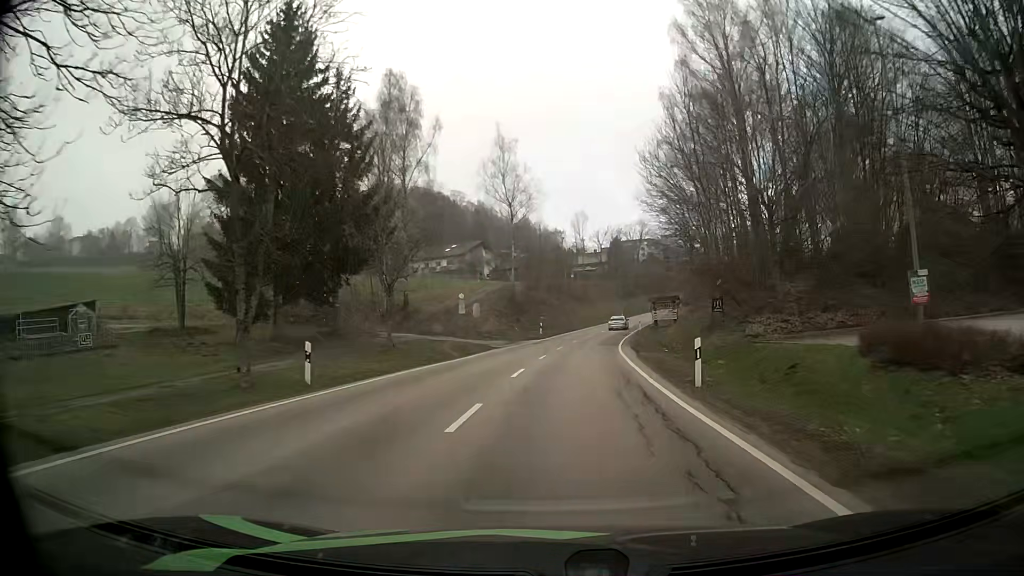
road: secondary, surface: asphalt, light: Day
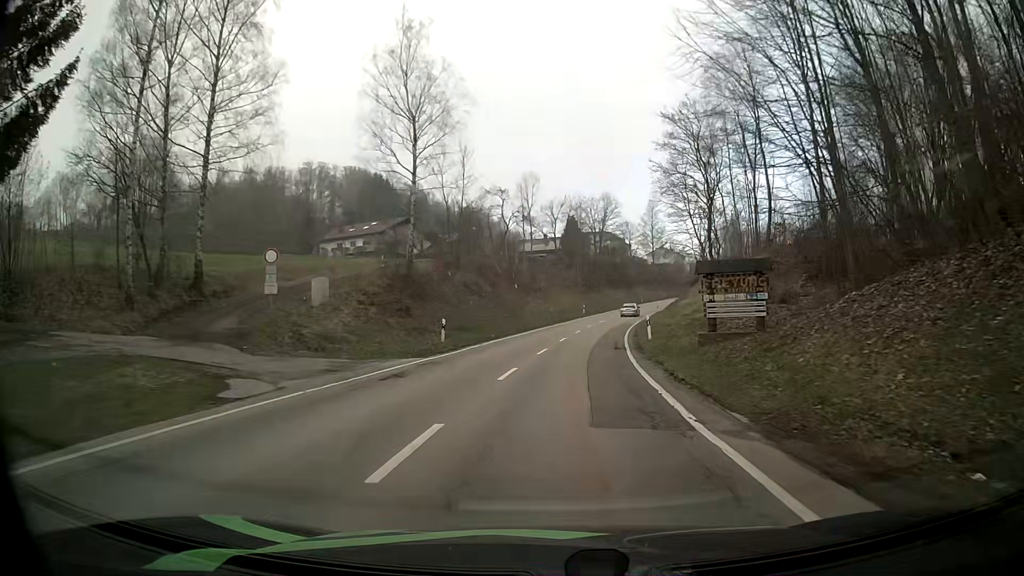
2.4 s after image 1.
(+1.2, +29.8) m; +4°
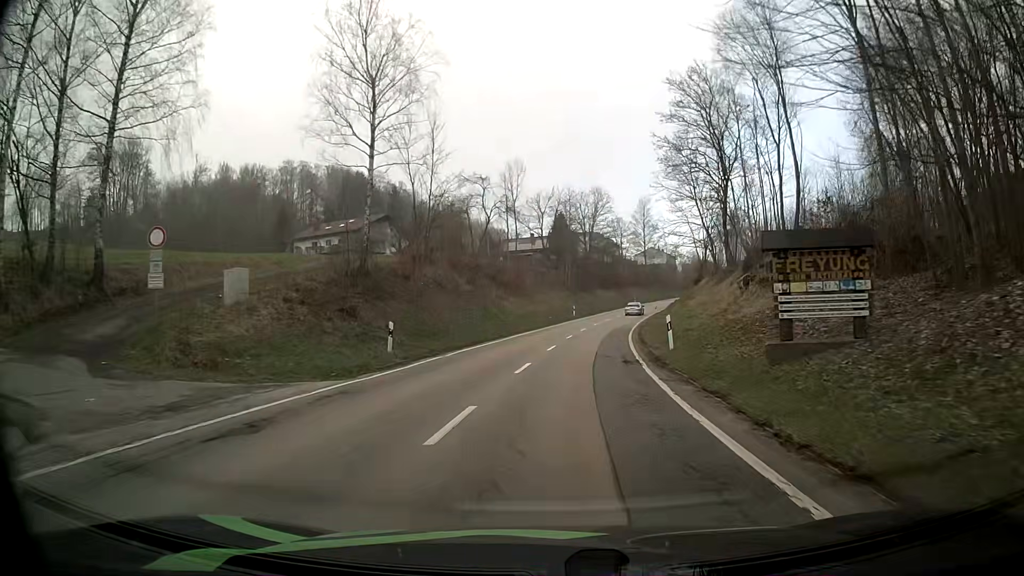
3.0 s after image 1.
(+0.1, +7.4) m; +2°
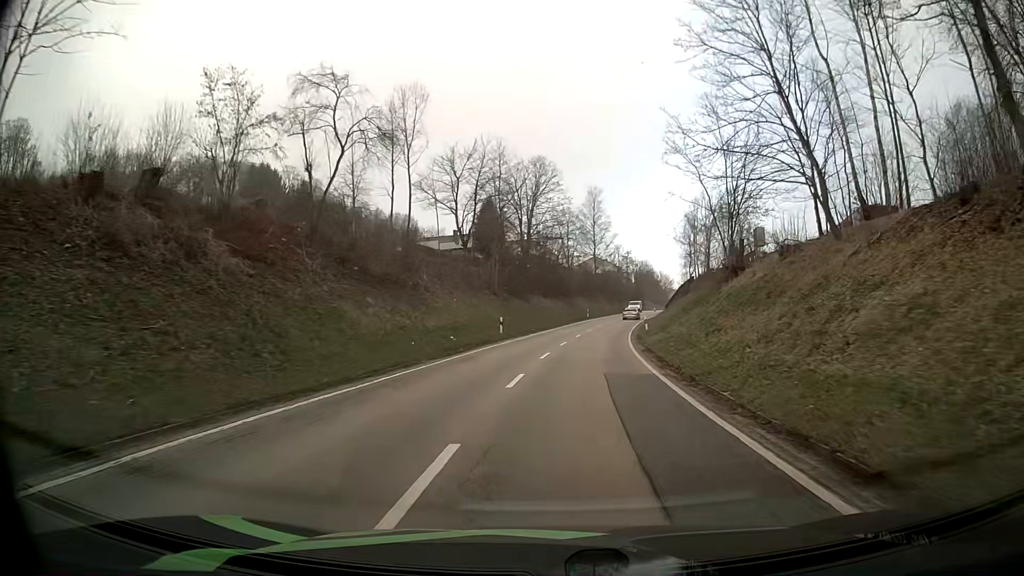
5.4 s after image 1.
(+1.2, +29.9) m; +5°
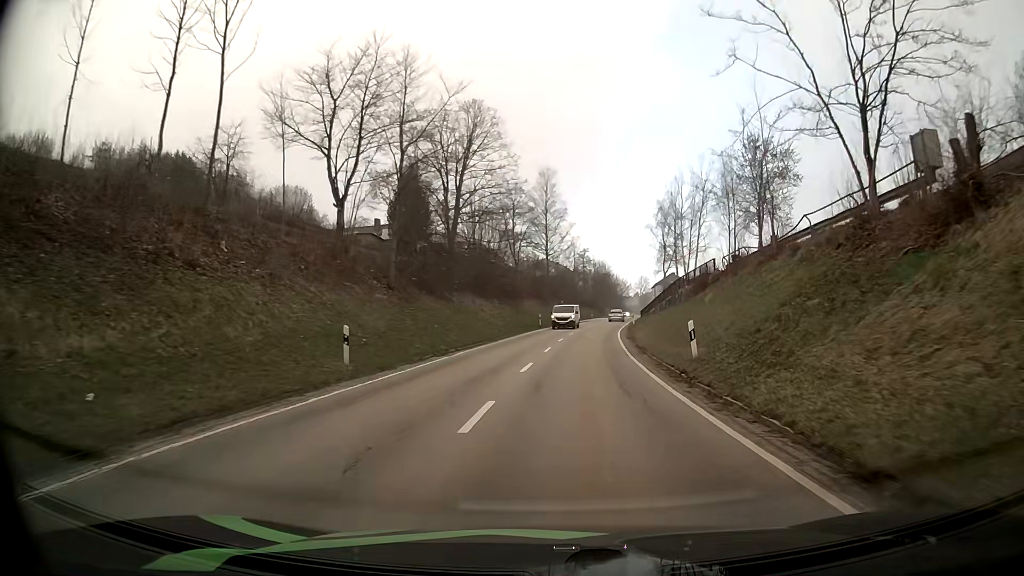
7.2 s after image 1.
(+0.8, +23.0) m; +4°
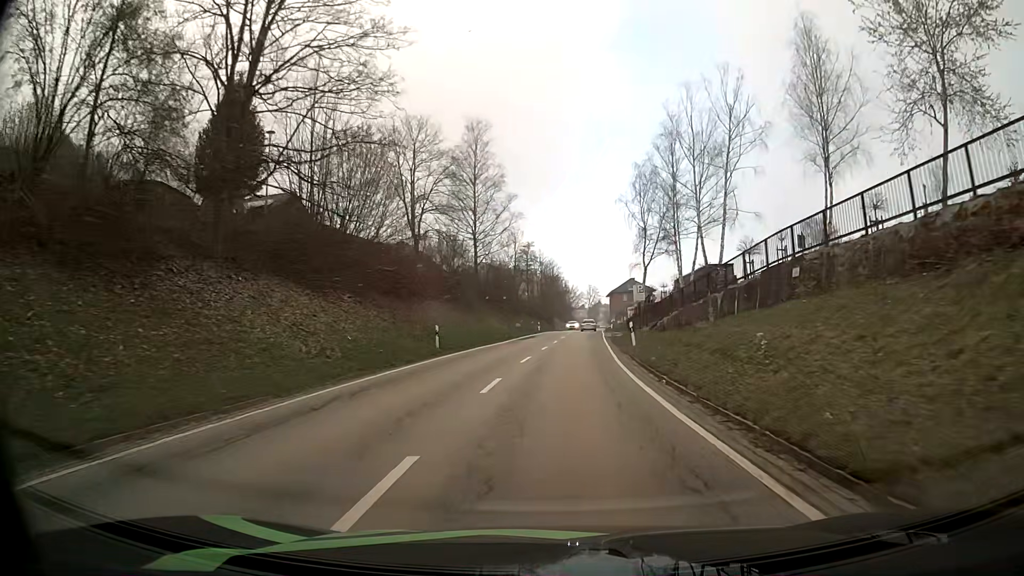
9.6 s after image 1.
(+1.4, +31.6) m; +4°
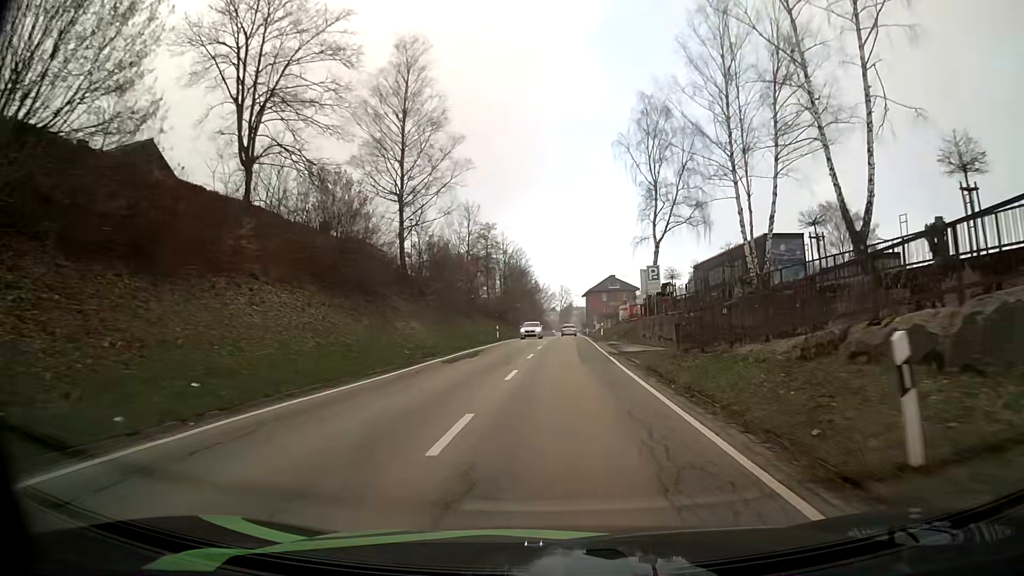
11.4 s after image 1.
(+0.6, +23.9) m; +3°
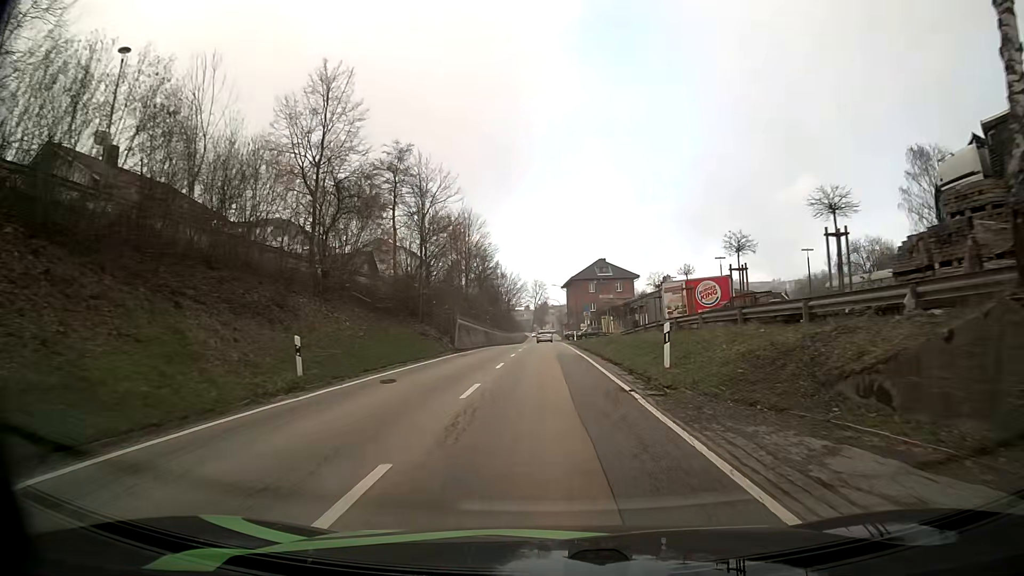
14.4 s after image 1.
(+1.1, +39.8) m; +2°
(0, +10) (0, +20) (0, +30) (0, +40) (0, +50) (0, +60) (0, +70) (0, +80) (0, +90) (0, +100) m
